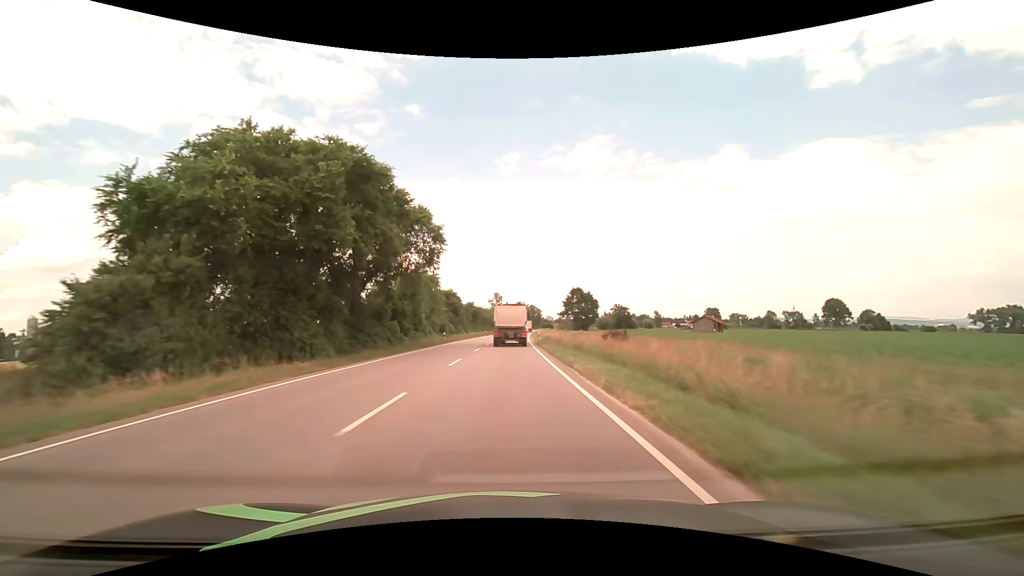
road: primary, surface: asphalt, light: Day
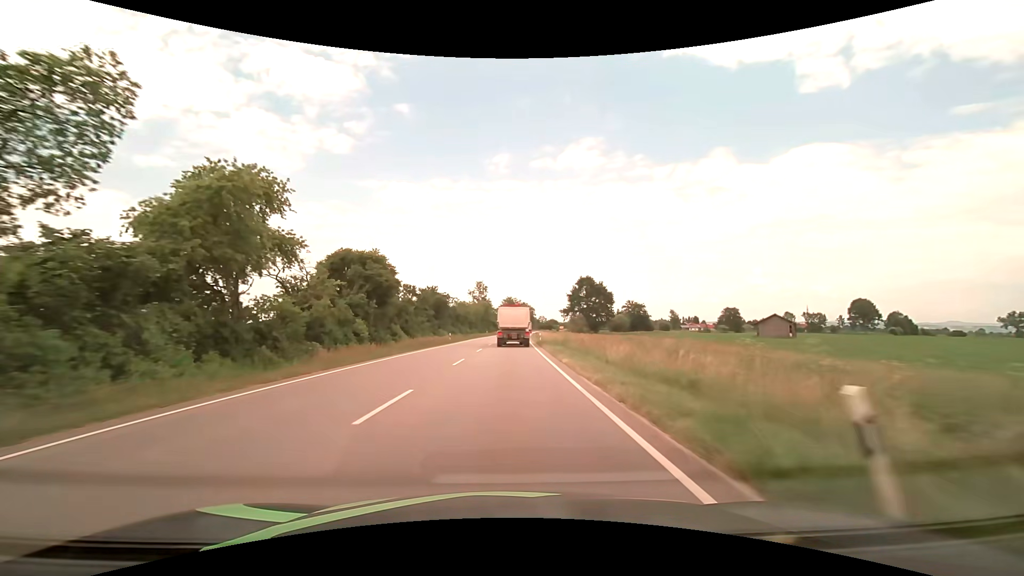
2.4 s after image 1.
(+0.4, +47.0) m; +1°
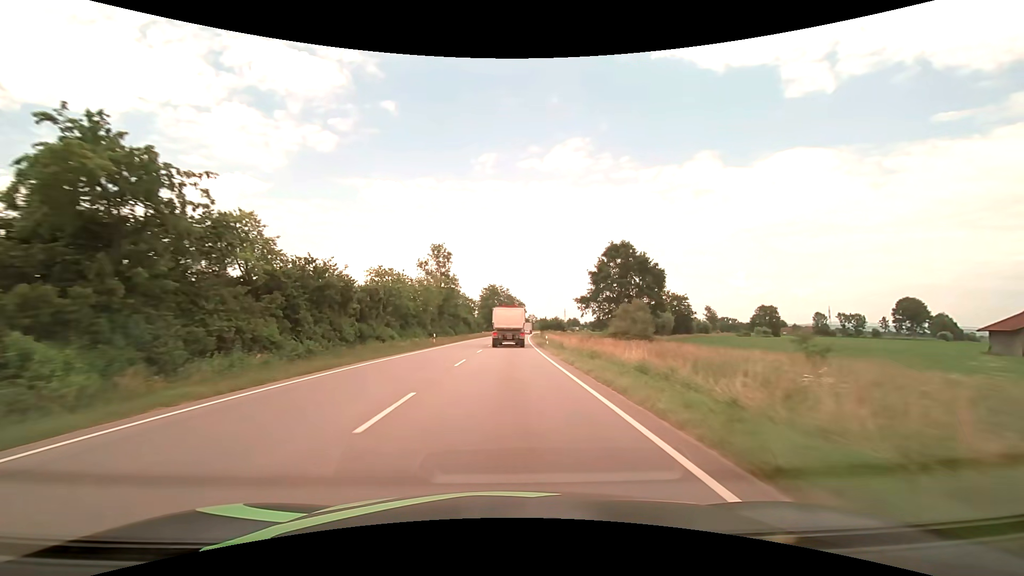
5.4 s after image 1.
(+1.0, +59.9) m; +2°
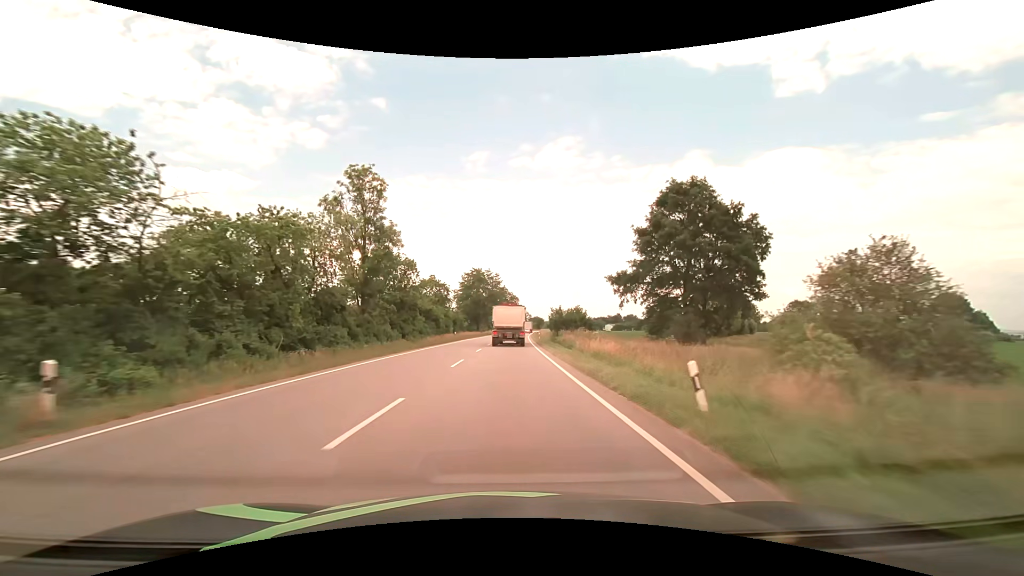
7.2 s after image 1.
(+0.4, +36.3) m; +1°
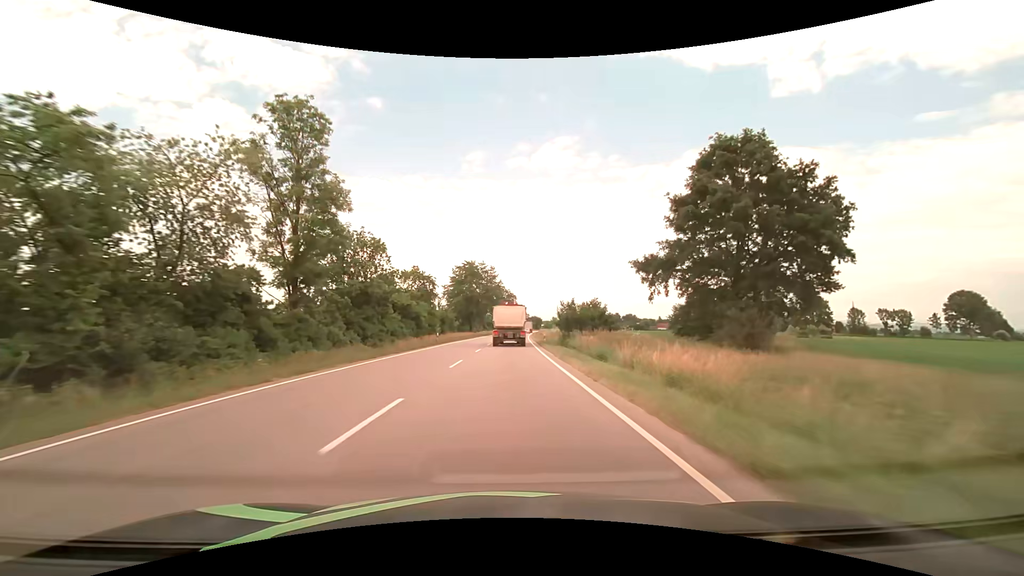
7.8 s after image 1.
(0.0, +12.1) m; 0°
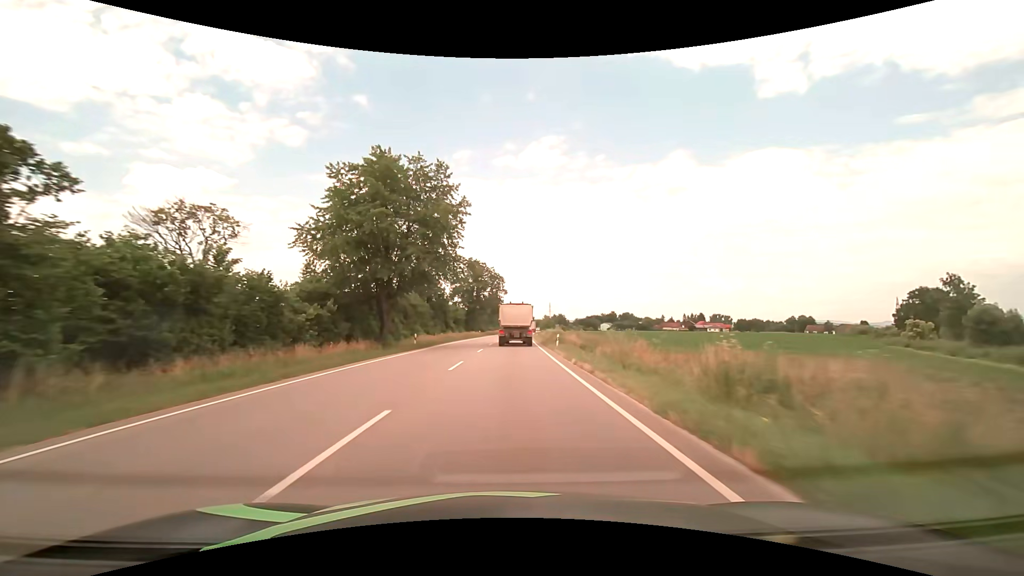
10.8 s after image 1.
(+0.8, +60.6) m; +2°
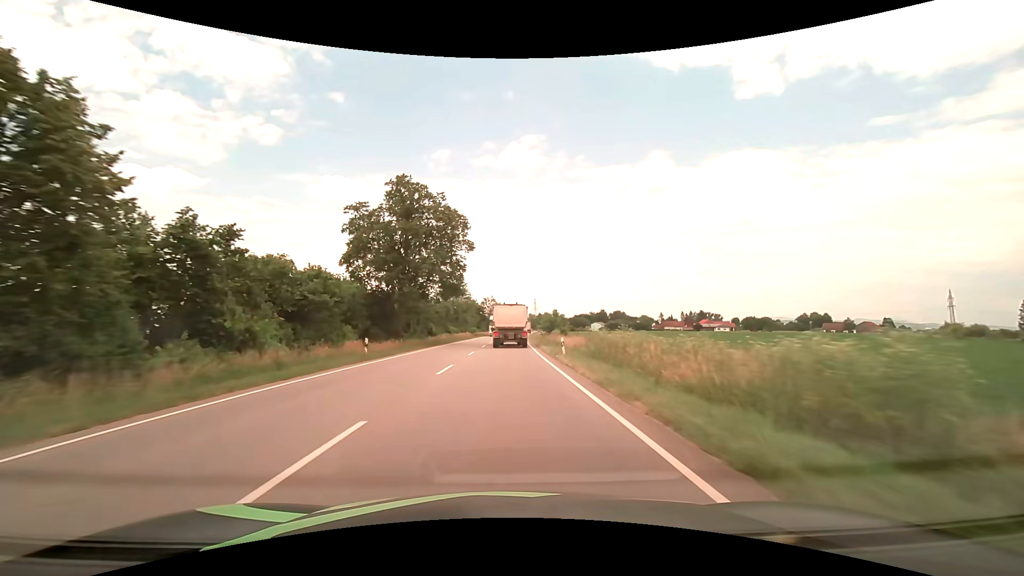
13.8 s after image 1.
(+1.2, +60.1) m; +2°
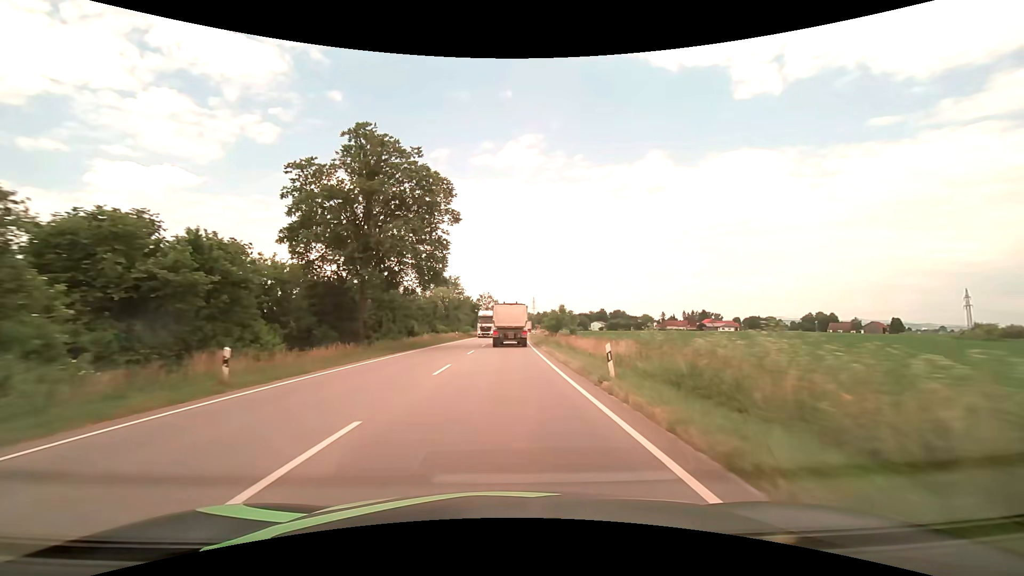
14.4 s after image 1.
(0.0, +12.0) m; 0°
(0, +10) (0, +20) (0, +30) (0, +40) (0, +50) (0, +60) (+1, +70) (+1, +80) (+1, +90) (+2, +100) m
